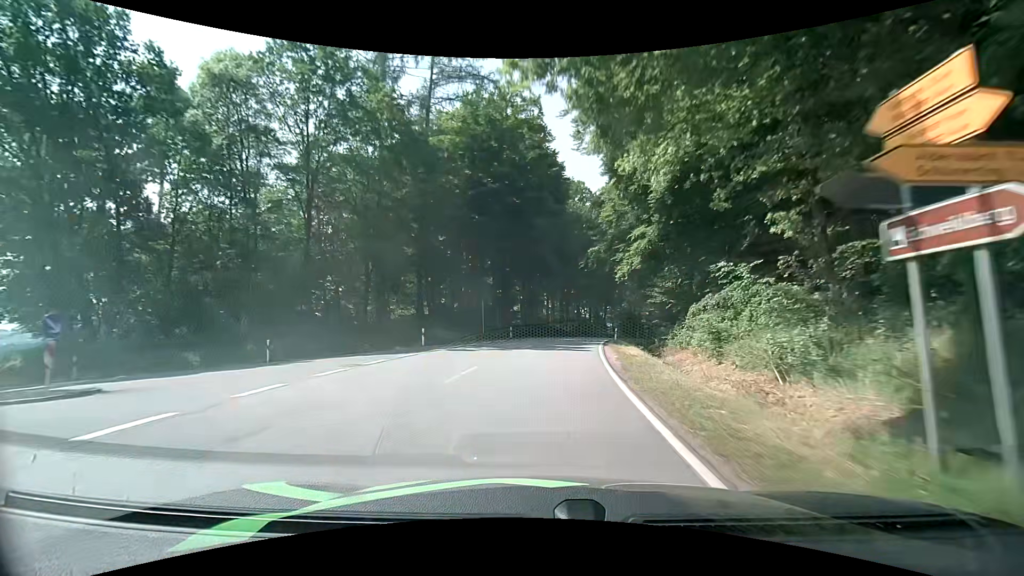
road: tertiary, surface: asphalt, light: Day
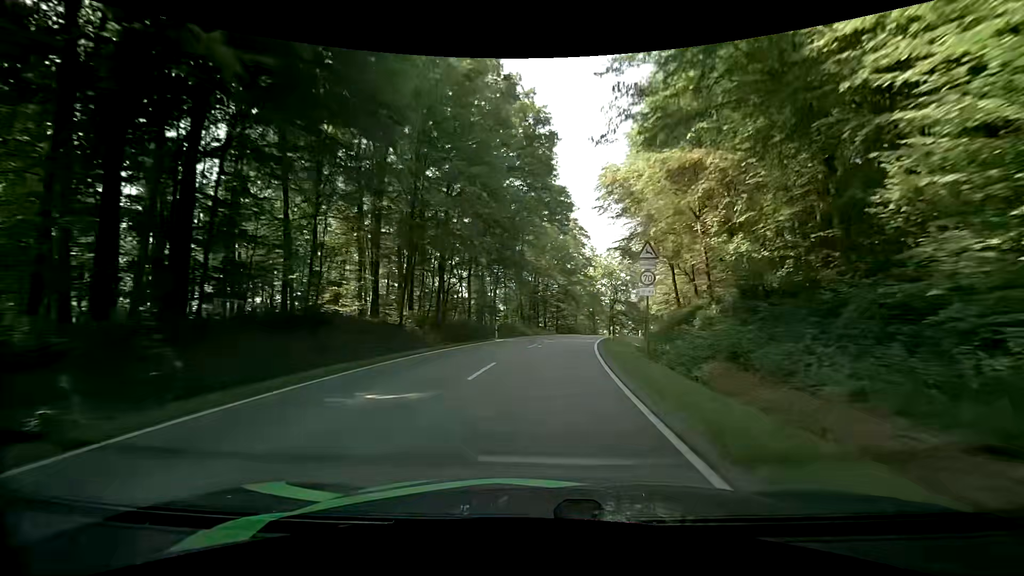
(+5.3, +48.9) m; +13°
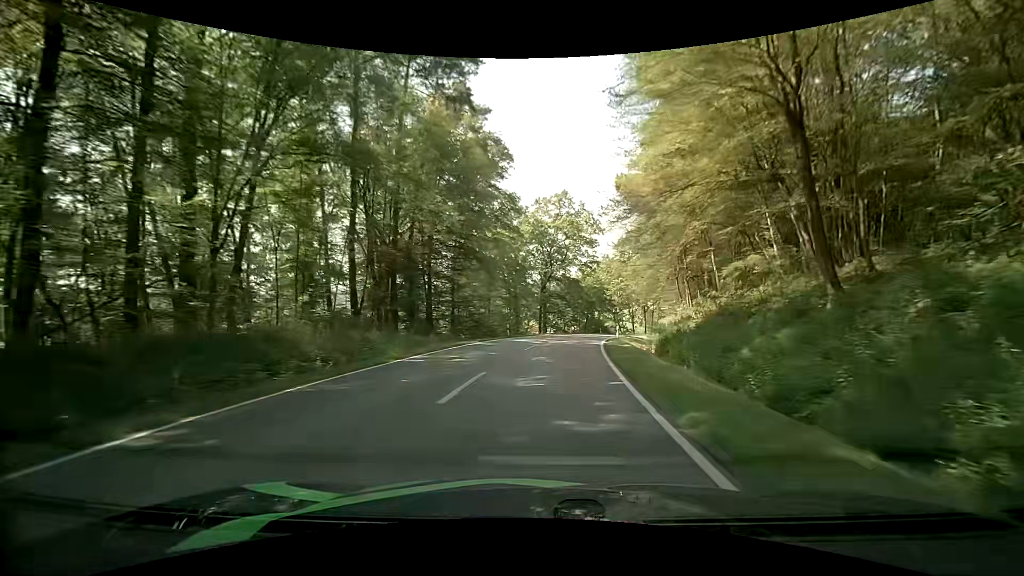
(+3.2, +39.9) m; +10°
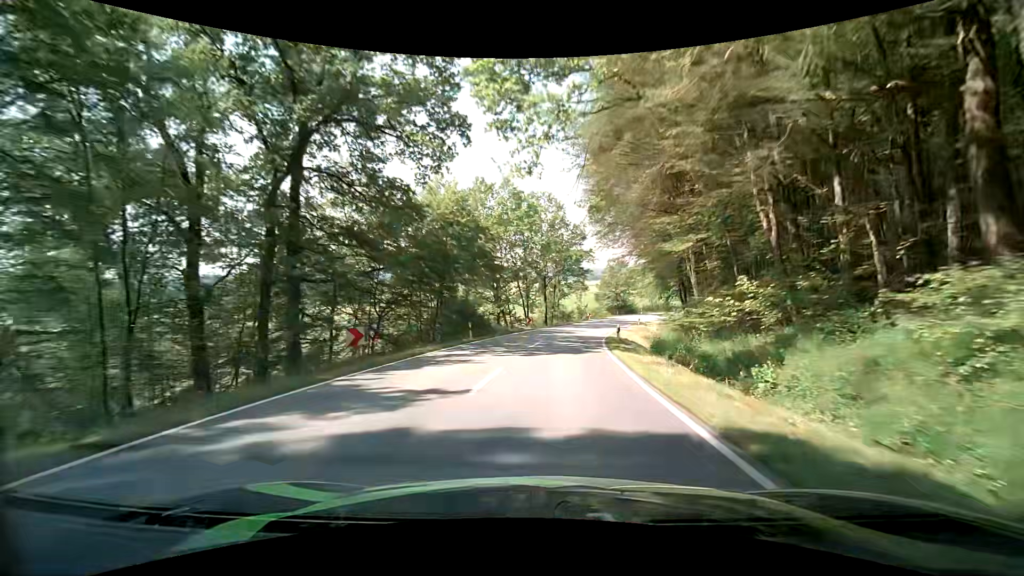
(+5.3, +48.5) m; +15°
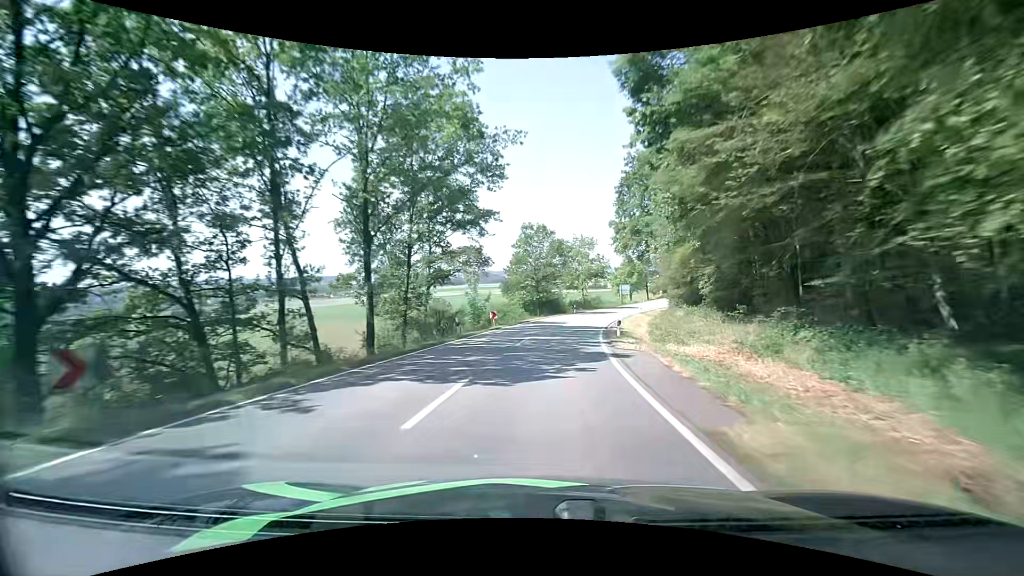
(+2.9, +40.0) m; +9°
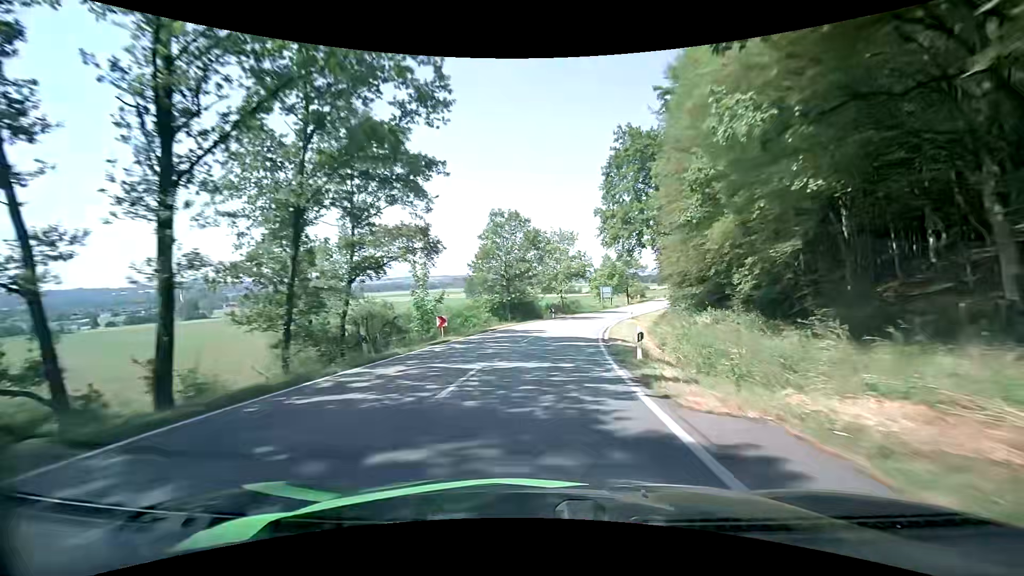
(+0.4, +10.4) m; +4°
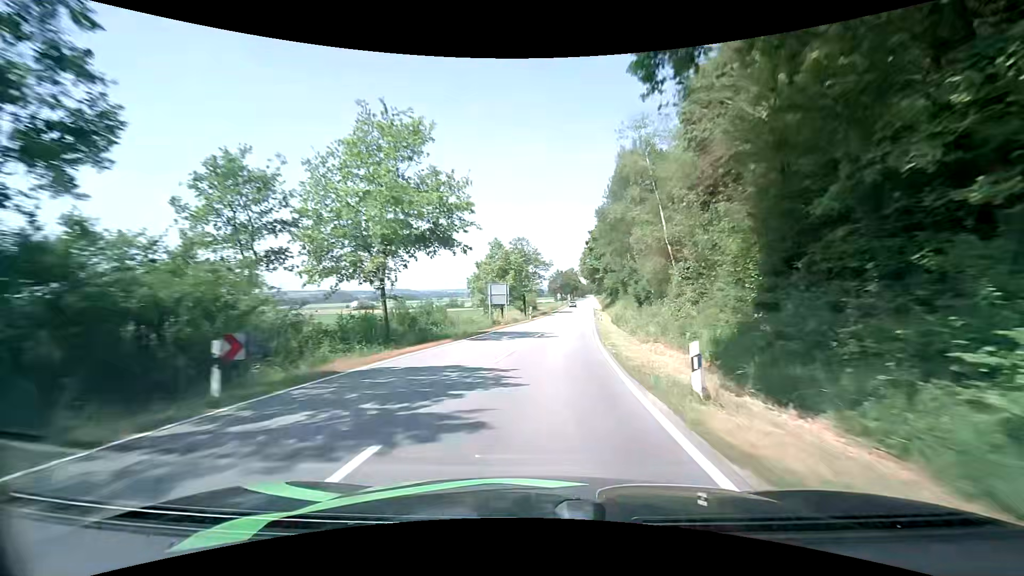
(+4.9, +43.2) m; +14°
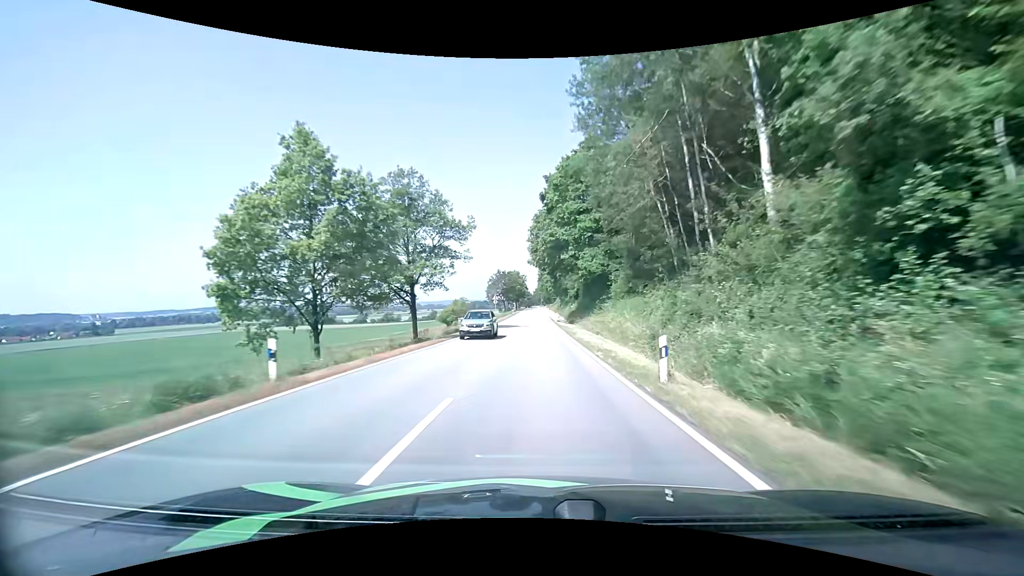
(+3.5, +46.8) m; +7°
(0, +10) (0, +20) (0, +30) (0, +40) (0, +50) (0, +60) (0, +70) (0, +80) (0, +90) (0, +100) m
